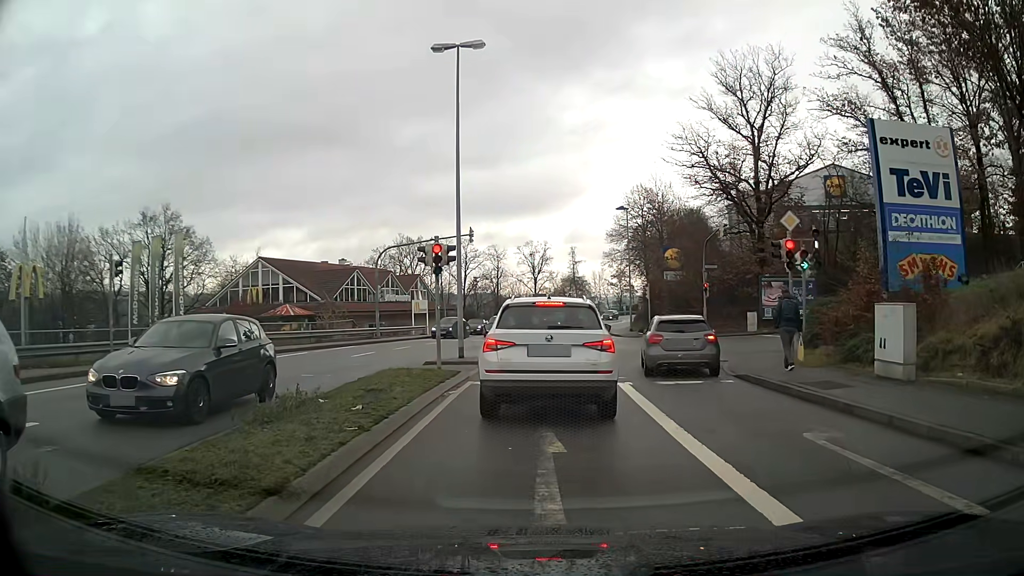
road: tertiary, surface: asphalt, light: Day
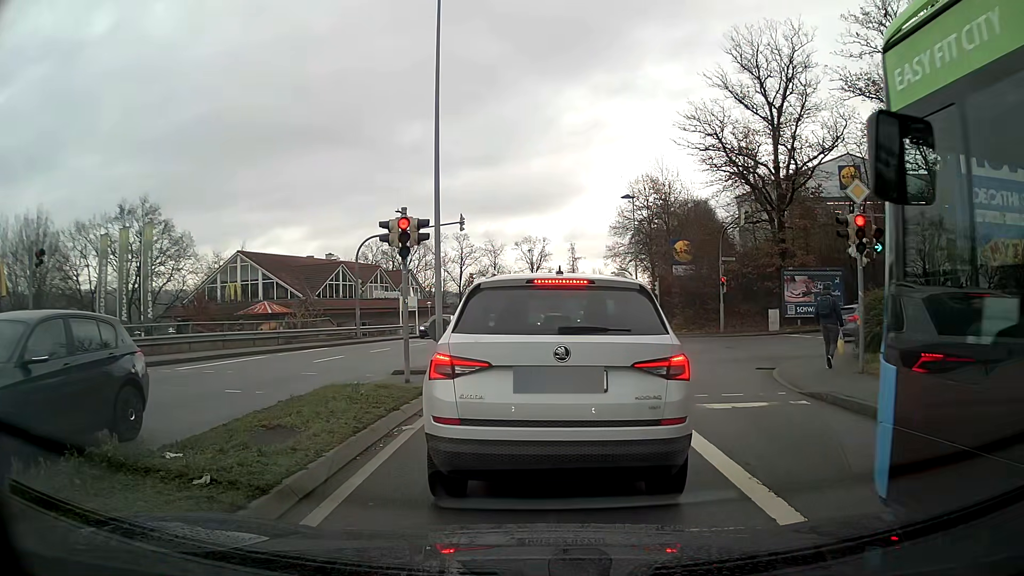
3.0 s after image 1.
(0.0, +4.1) m; 0°
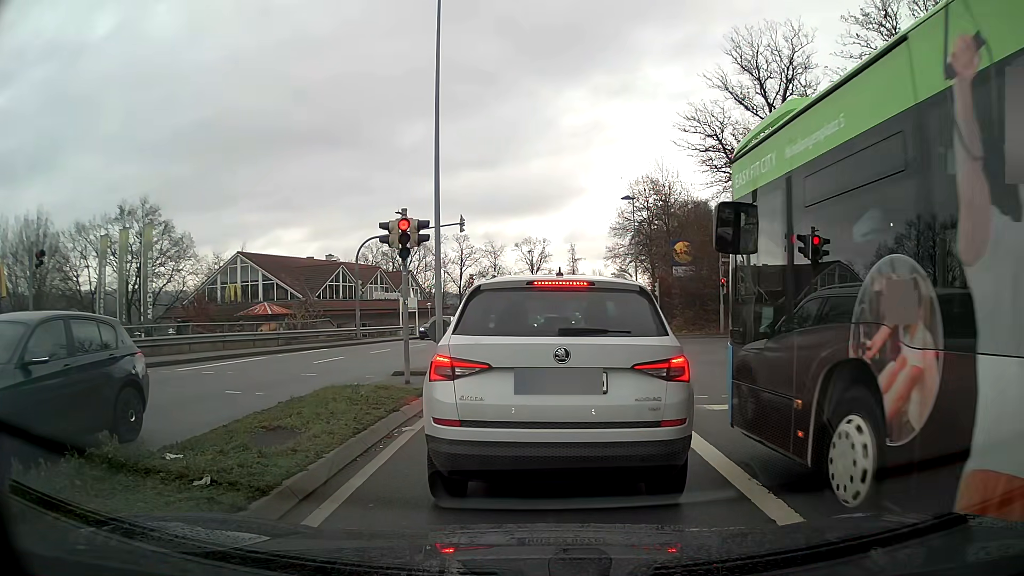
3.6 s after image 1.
(0.0, 0.0) m; 0°
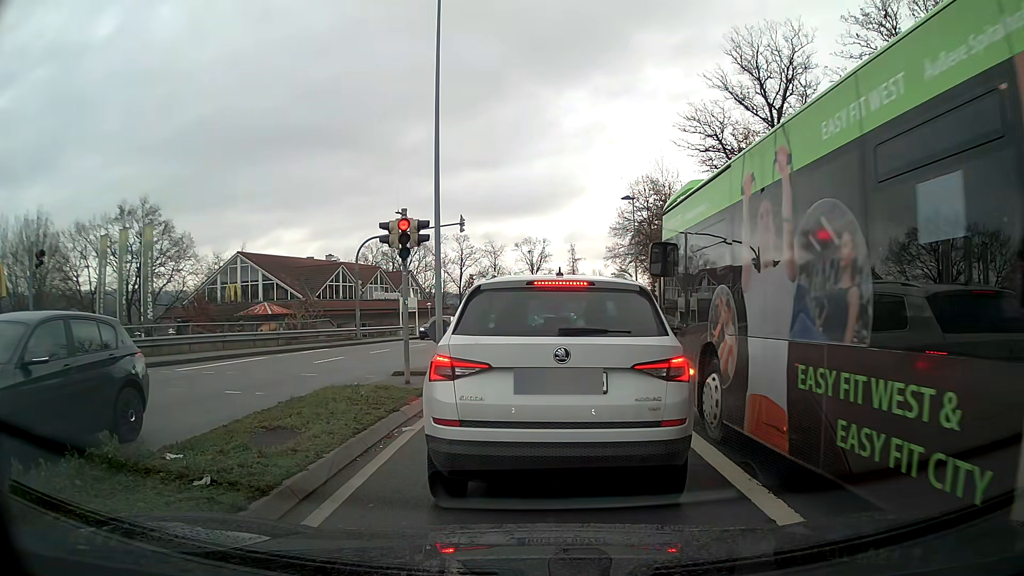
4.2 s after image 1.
(0.0, 0.0) m; 0°
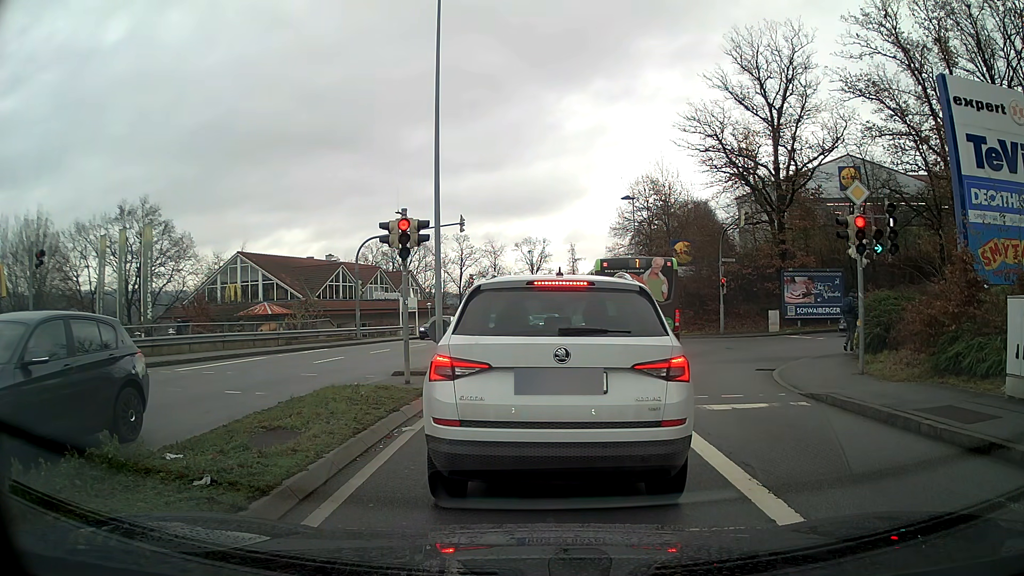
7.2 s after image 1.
(0.0, 0.0) m; 0°
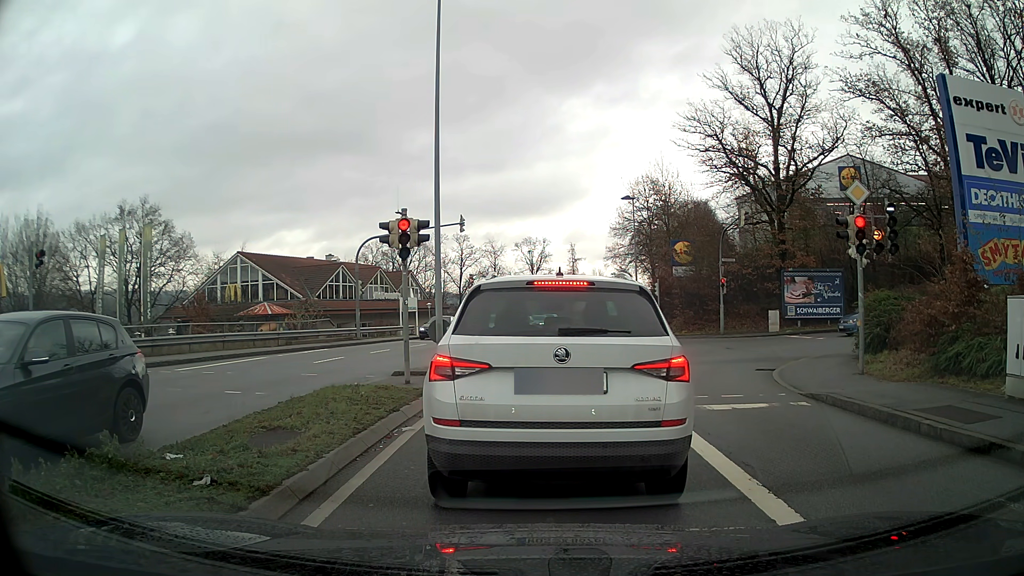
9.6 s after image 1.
(0.0, 0.0) m; 0°
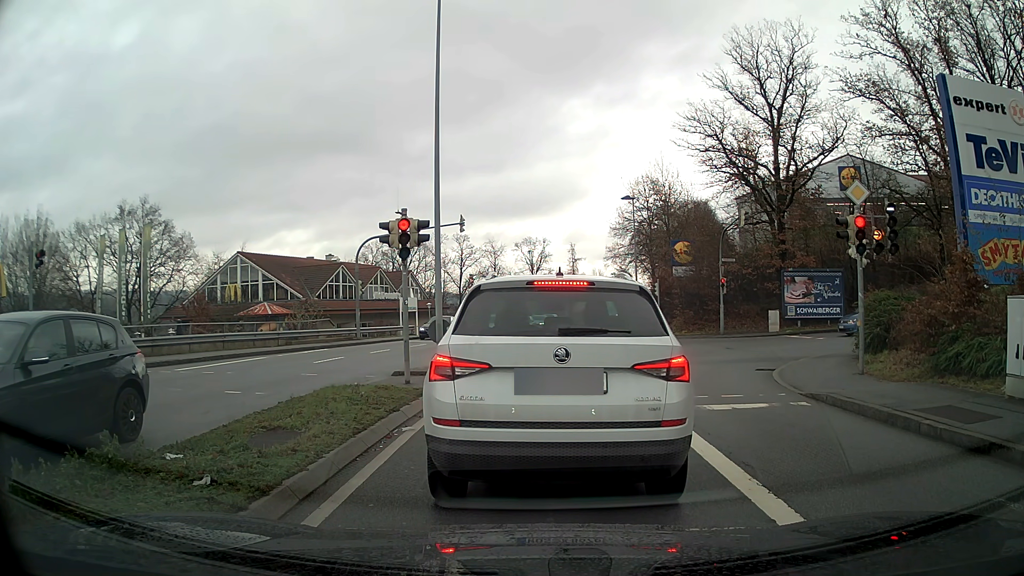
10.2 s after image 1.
(0.0, 0.0) m; 0°
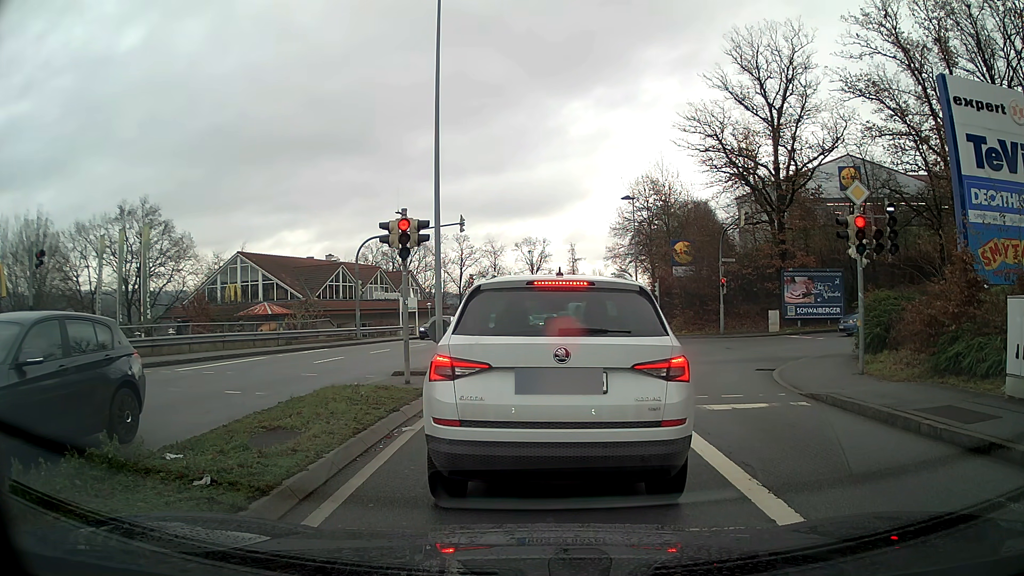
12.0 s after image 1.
(0.0, 0.0) m; 0°
